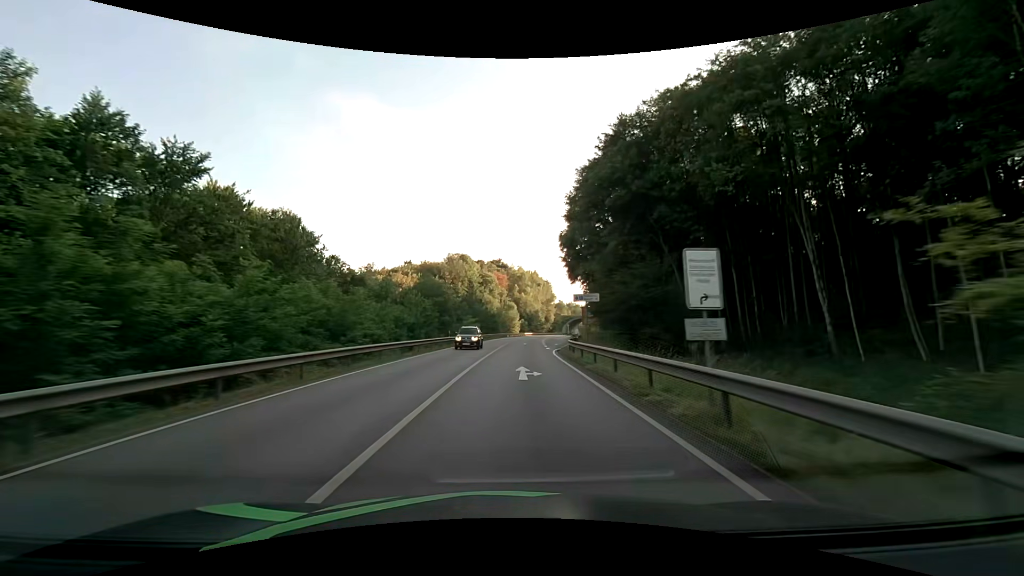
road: primary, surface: asphalt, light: Day
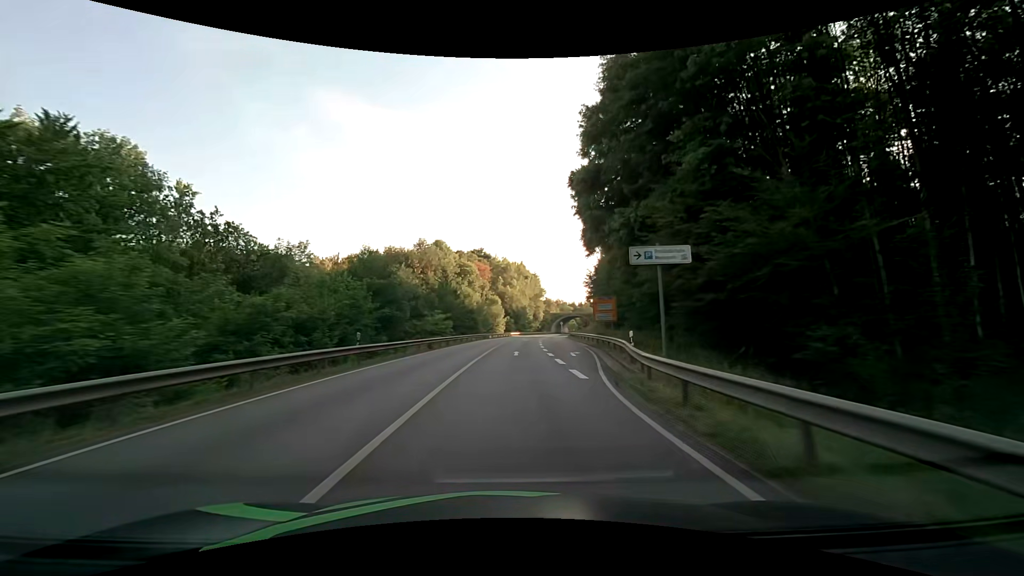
(+0.4, +22.4) m; +2°
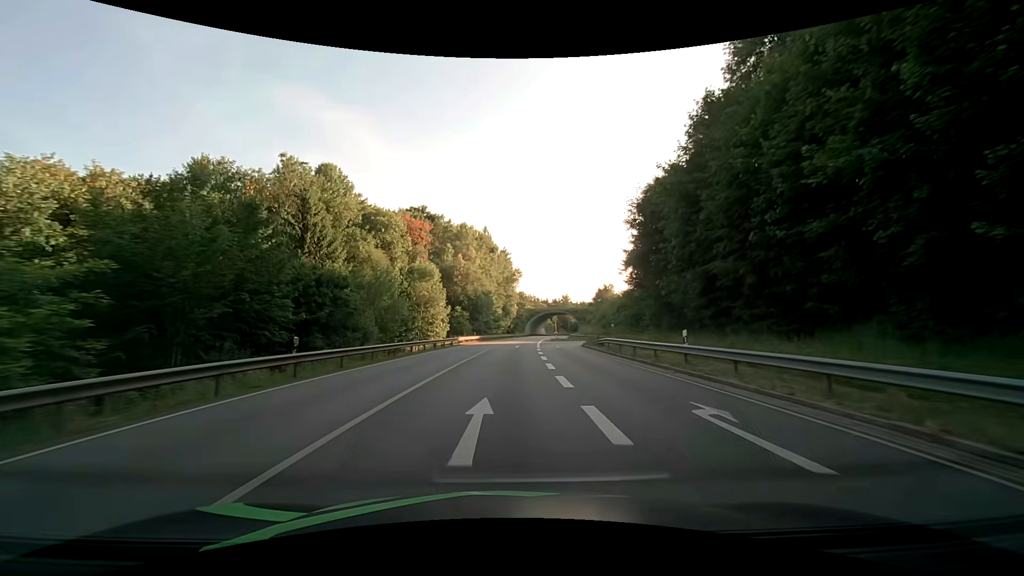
(+2.2, +56.0) m; +4°
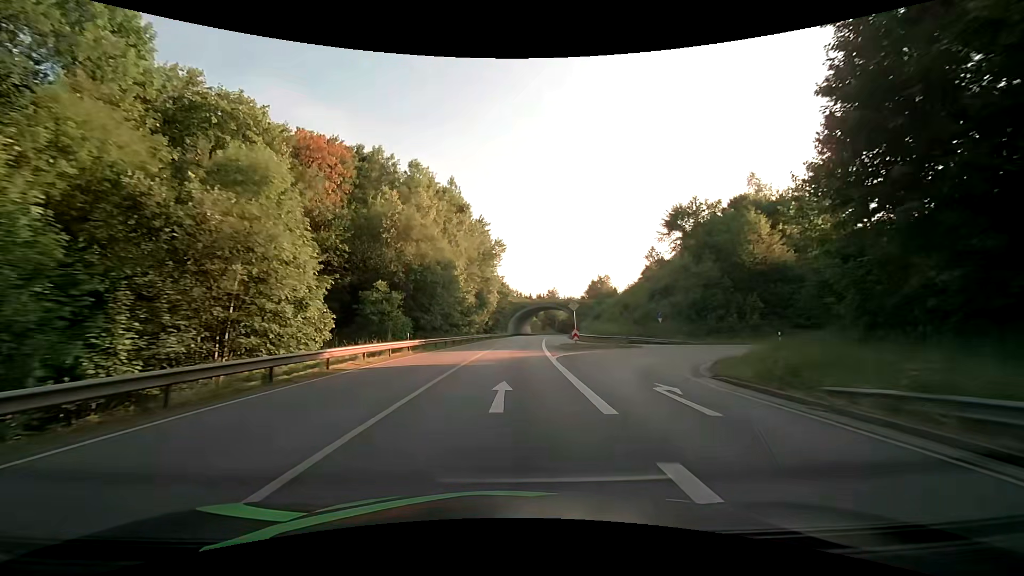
(+0.5, +34.0) m; +2°
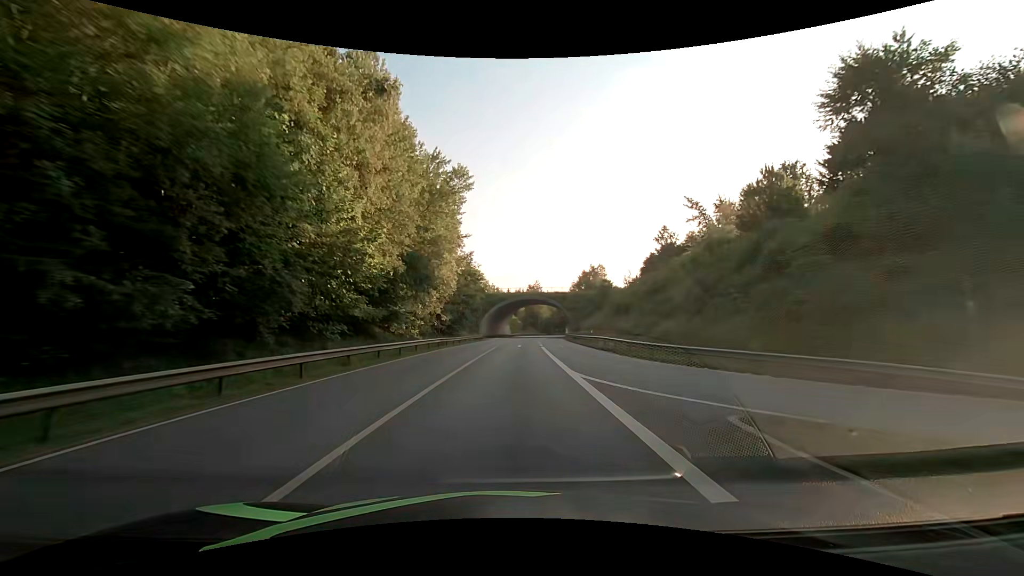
(+0.8, +34.6) m; +3°
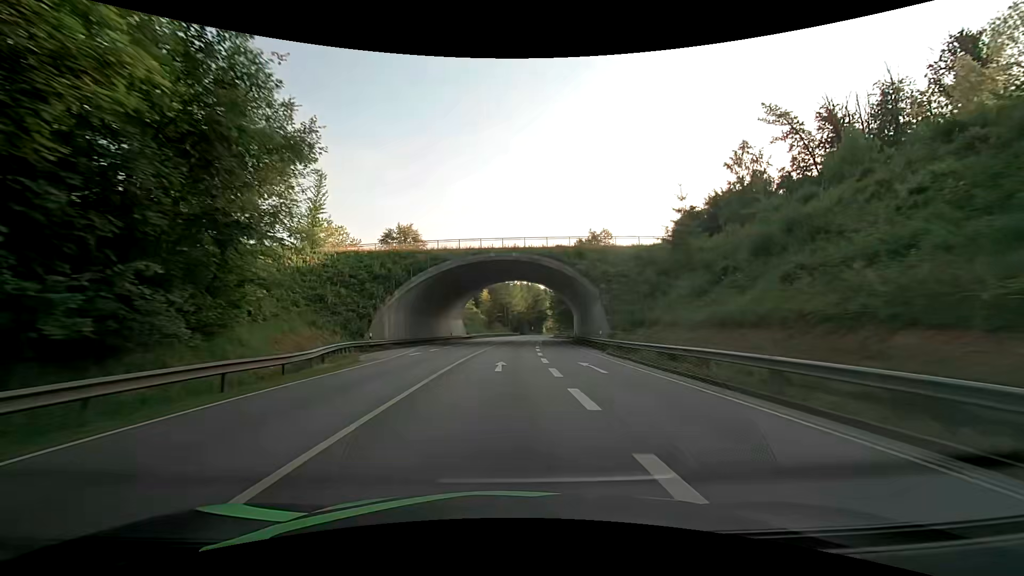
(+2.2, +58.9) m; +4°
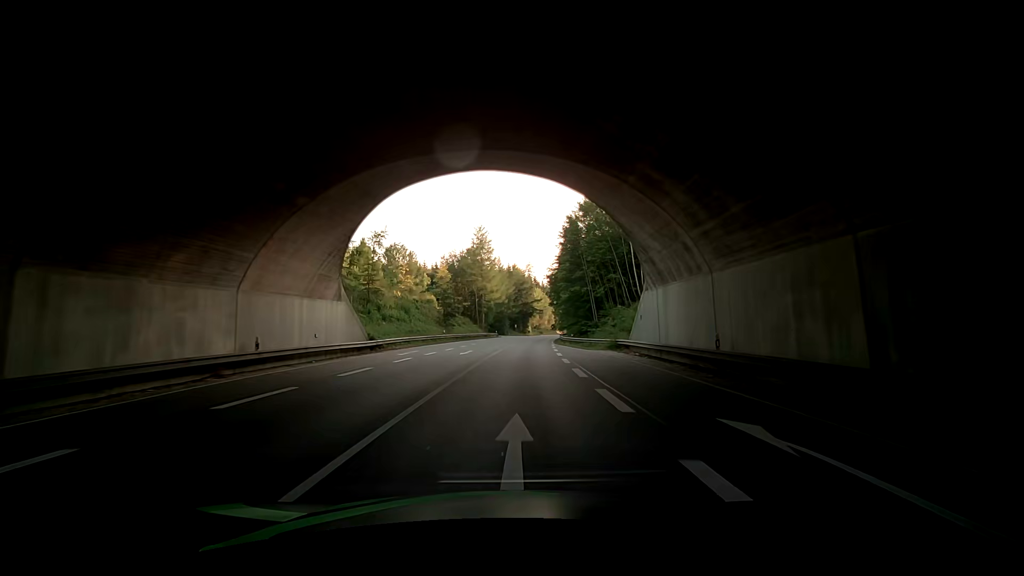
(+0.7, +48.4) m; 0°
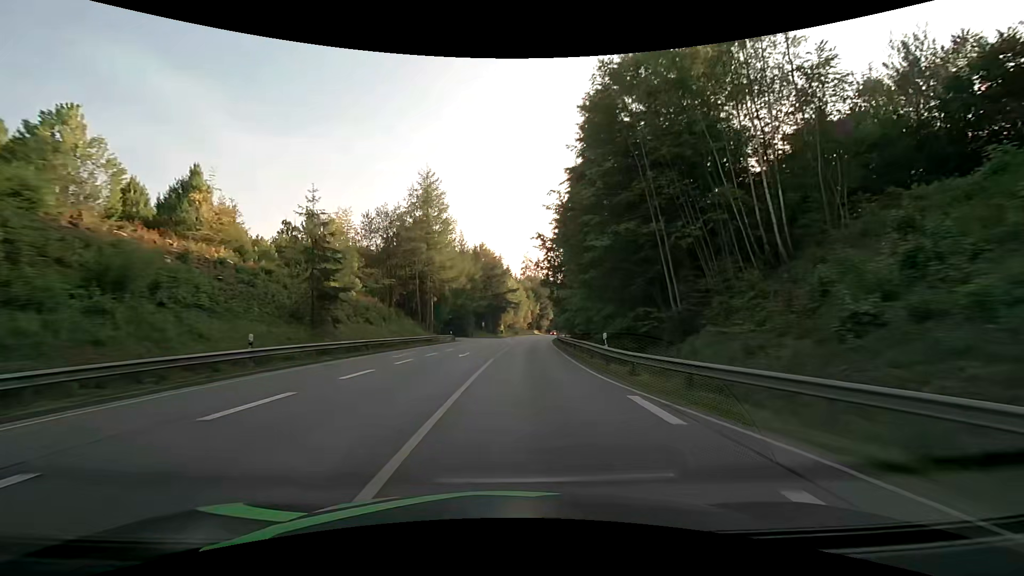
(+1.8, +37.0) m; +5°
(0, +10) (0, +20) (+1, +30) (+1, +40) (+2, +50) (+3, +60) (+4, +70) (+5, +80) (+6, +90) (+8, +100) m
